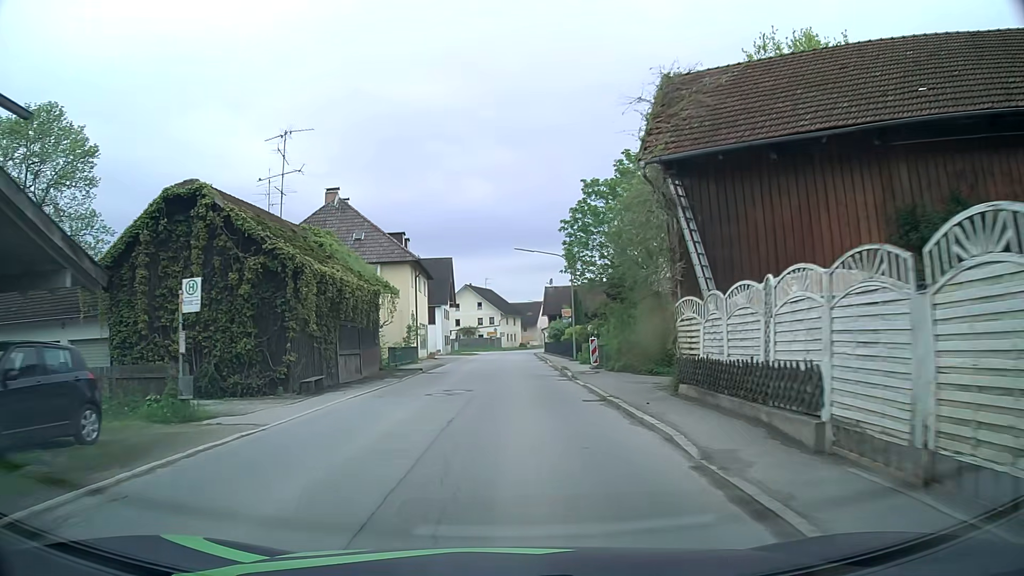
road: secondary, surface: asphalt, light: Day
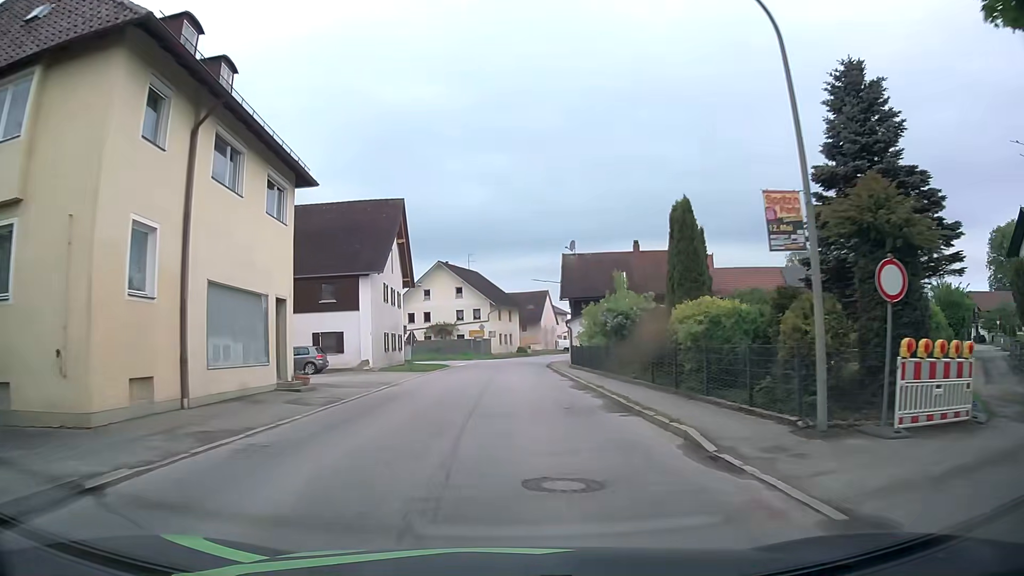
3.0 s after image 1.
(-0.6, +36.0) m; -1°
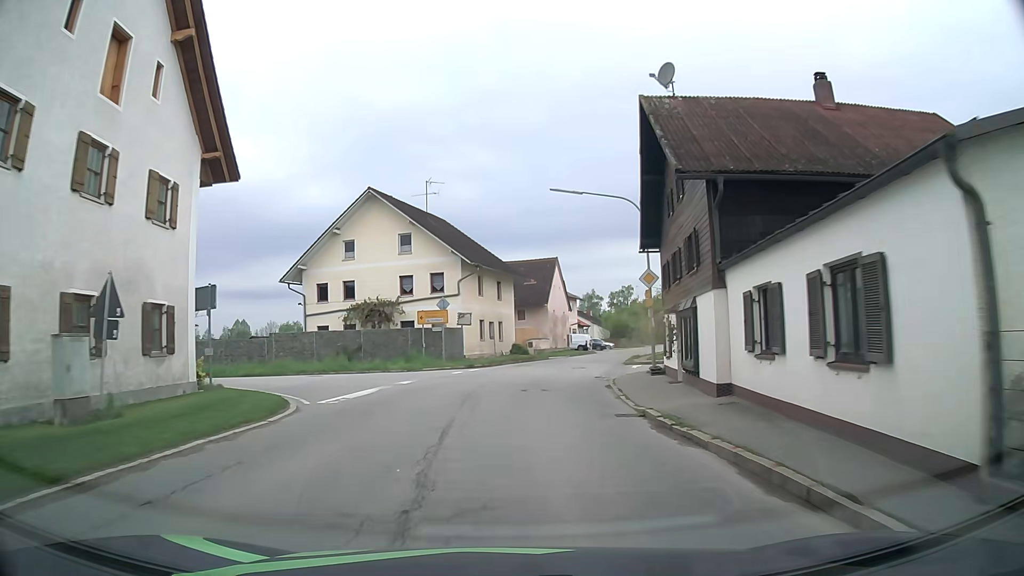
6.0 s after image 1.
(+0.3, +35.2) m; +1°
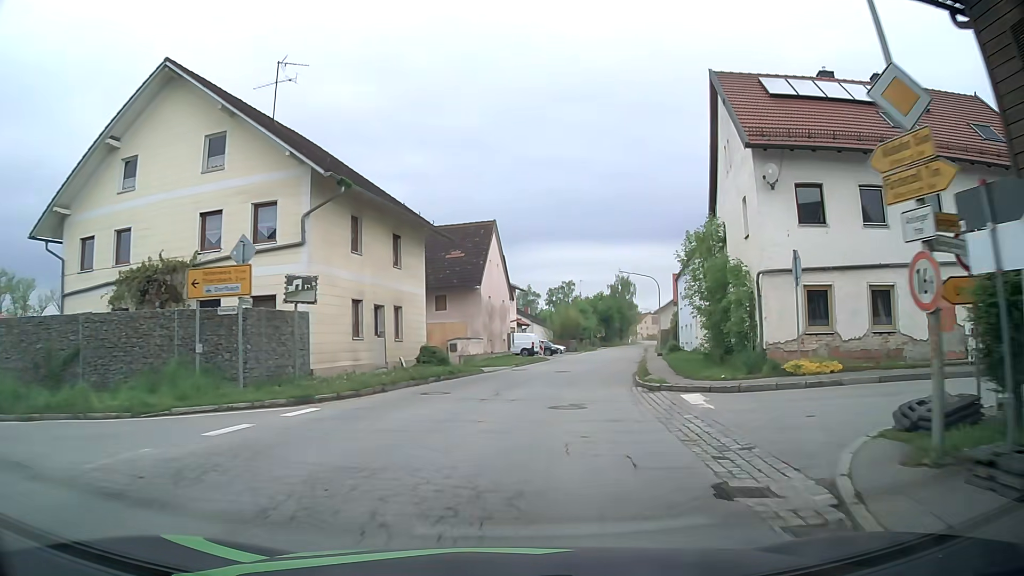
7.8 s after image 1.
(+0.8, +20.9) m; +4°
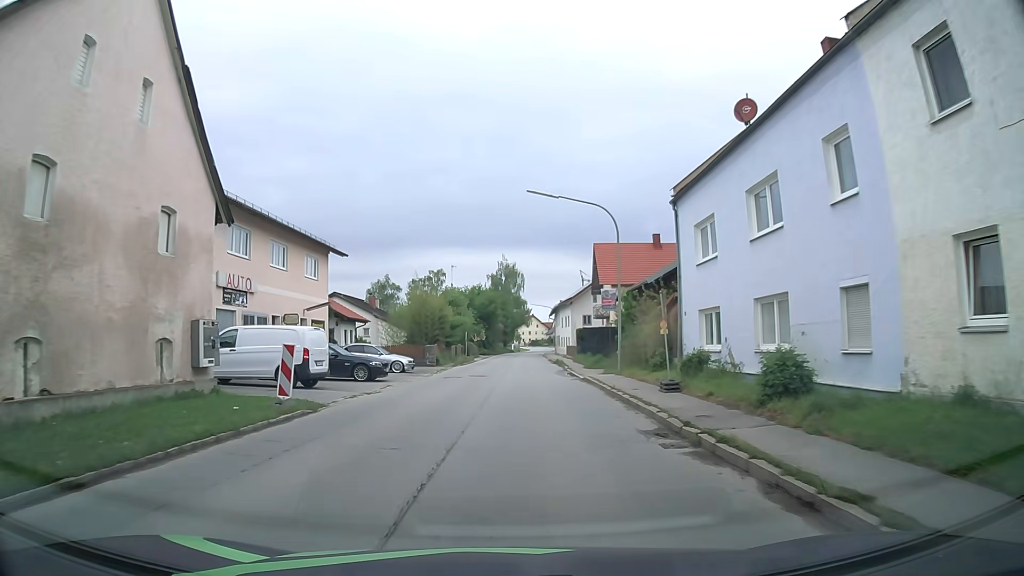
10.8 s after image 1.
(+4.9, +33.9) m; +12°
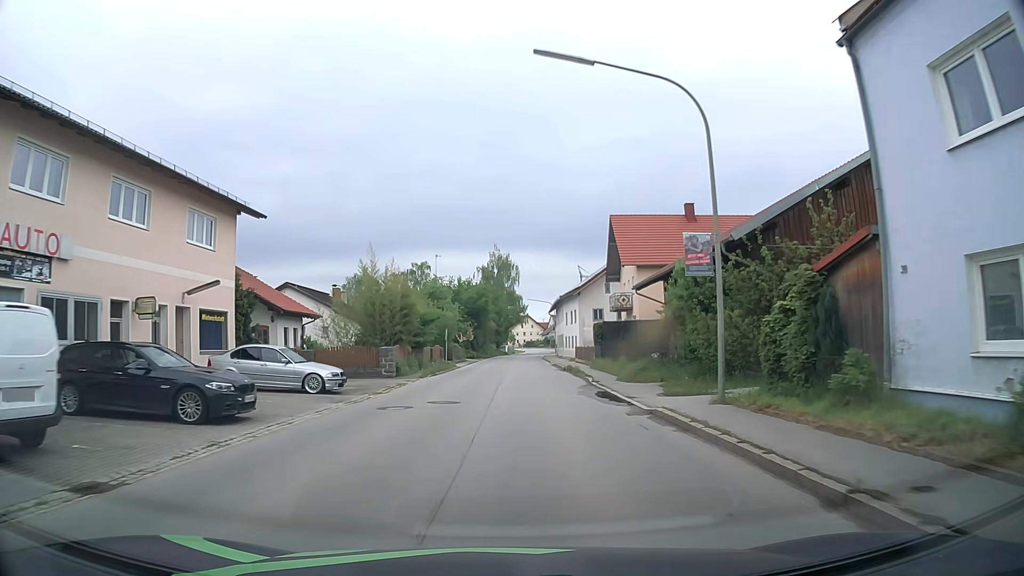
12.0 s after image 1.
(+0.1, +13.8) m; +1°
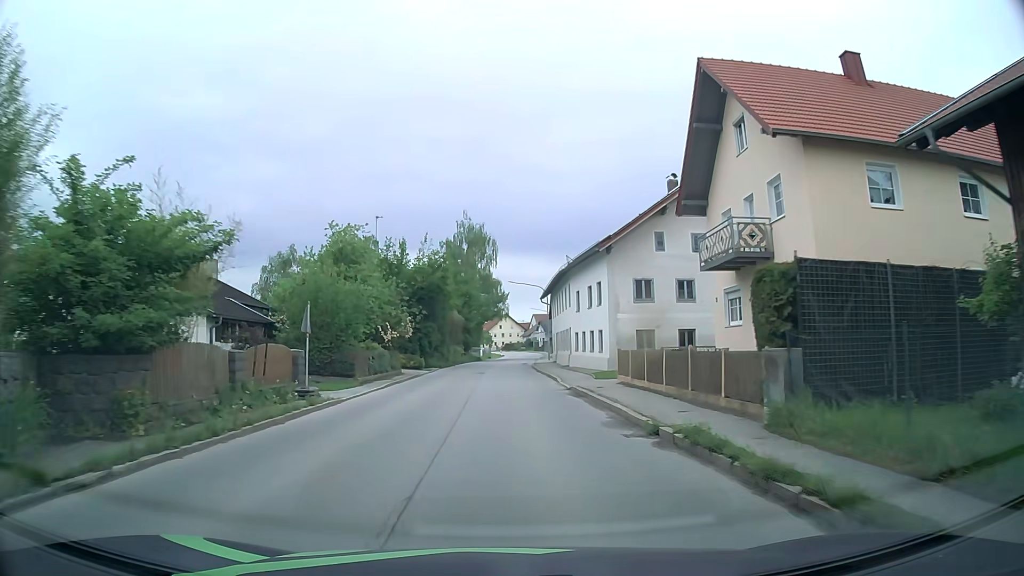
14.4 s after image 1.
(+0.4, +27.8) m; +1°
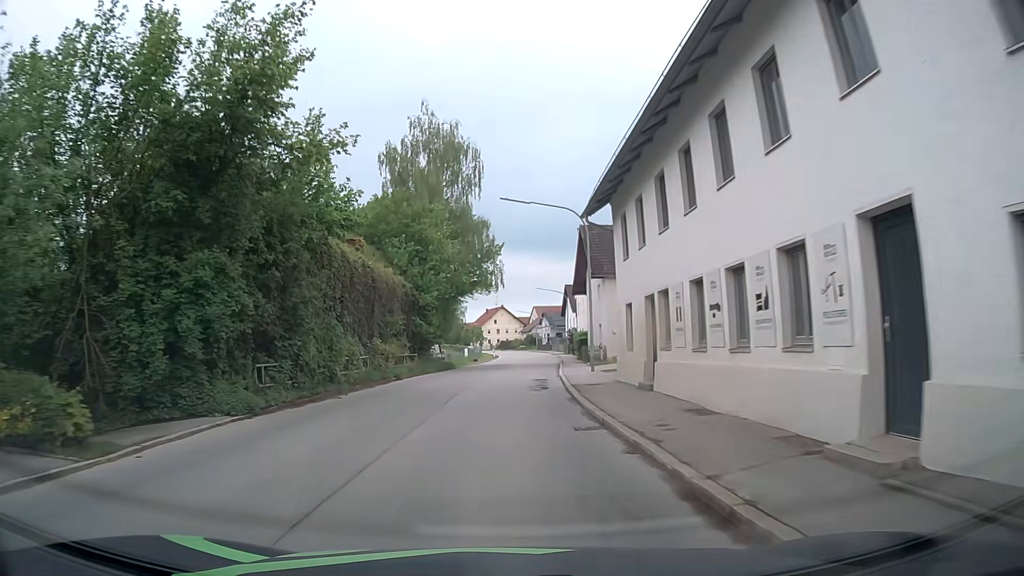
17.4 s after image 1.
(+0.3, +35.3) m; 0°
(0, +10) (0, +20) (0, +30) (+1, +40) (+2, +50) (+2, +60) (+3, +70) (+3, +80) (+4, +90) (+3, +100) m
